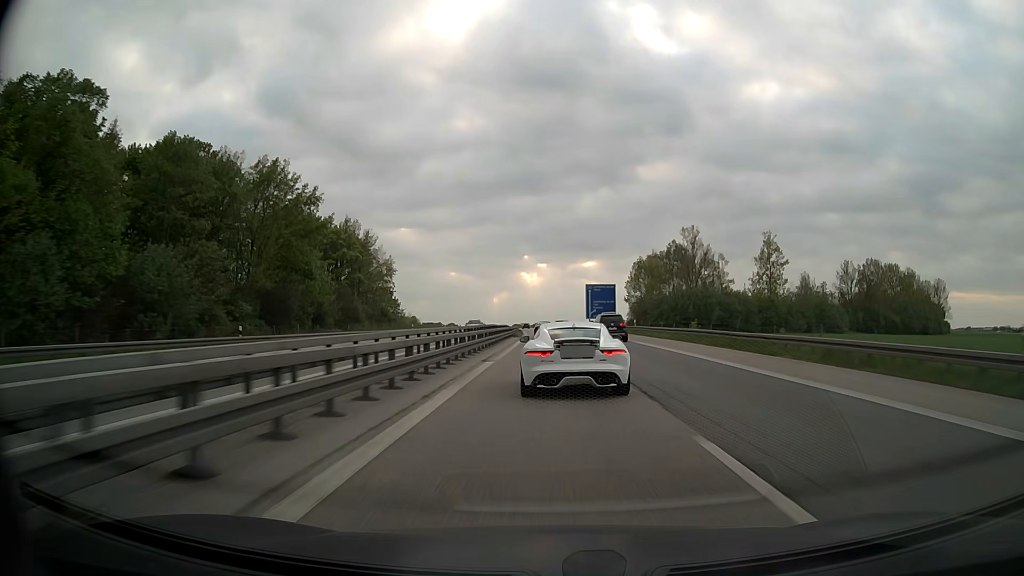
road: motorway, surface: asphalt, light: Day
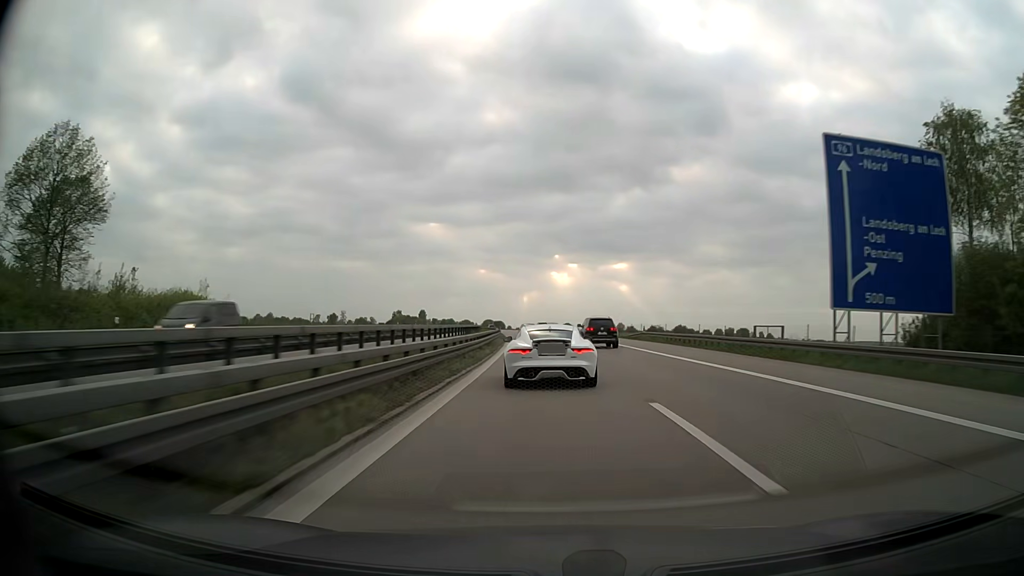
(-1.4, +104.6) m; -2°
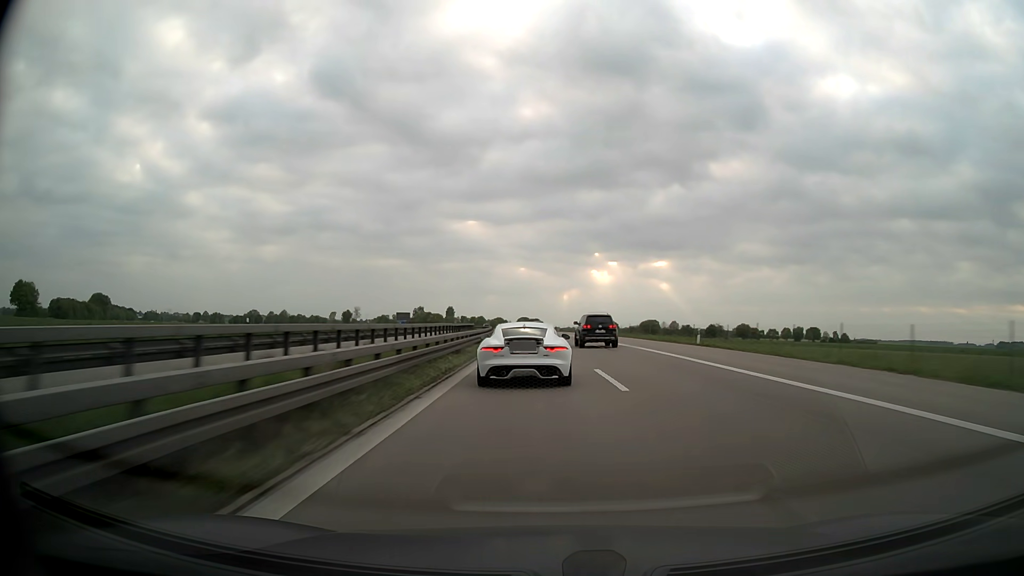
(-1.7, +64.5) m; -3°
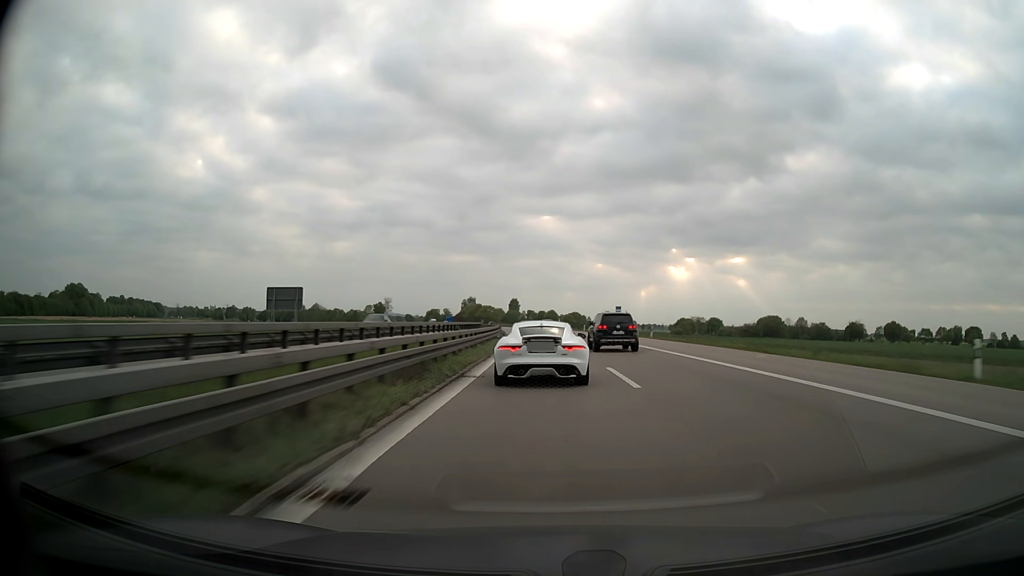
(-6.7, +106.7) m; -7°
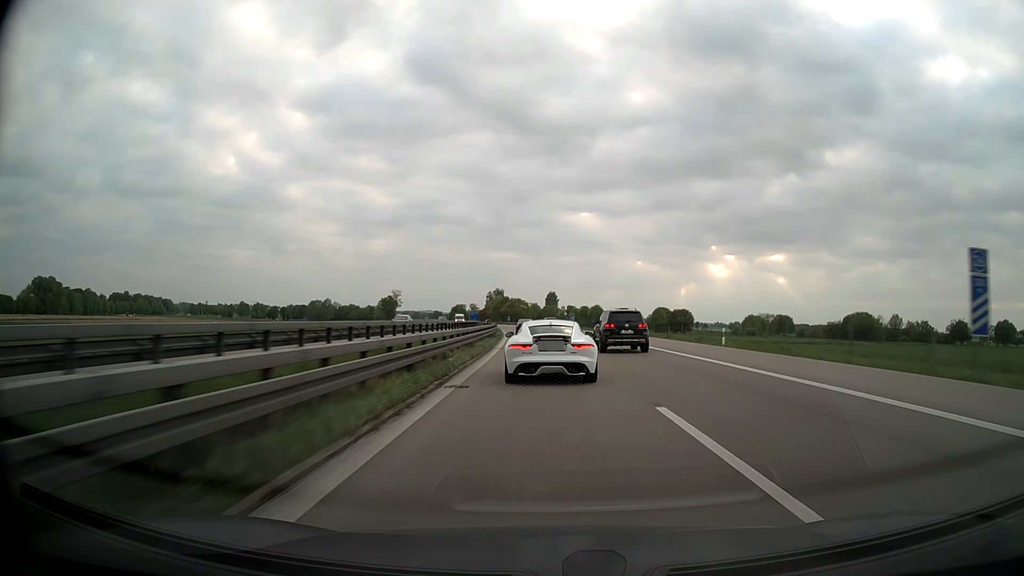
(-1.7, +63.0) m; -3°
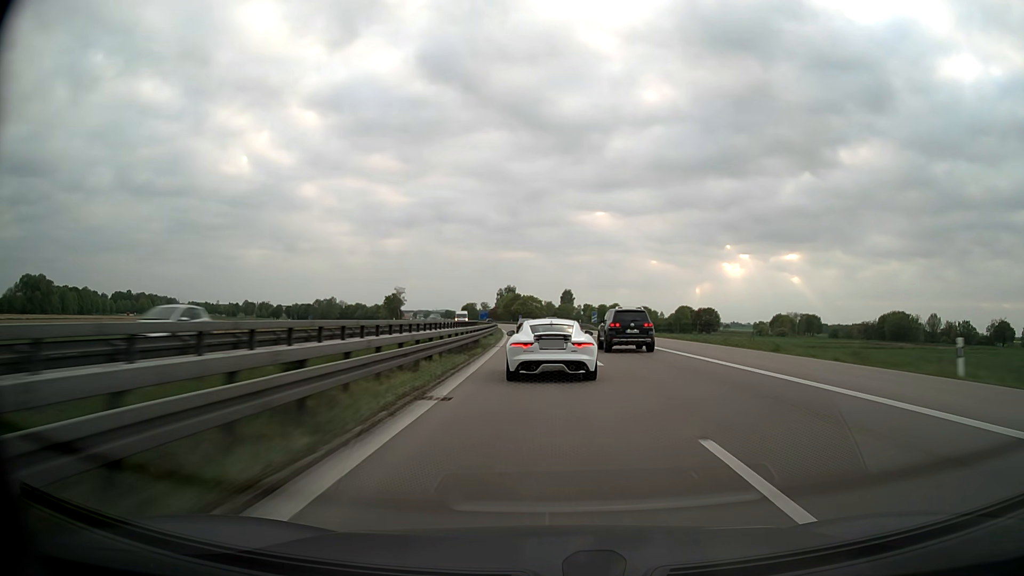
(-0.2, +20.7) m; -1°
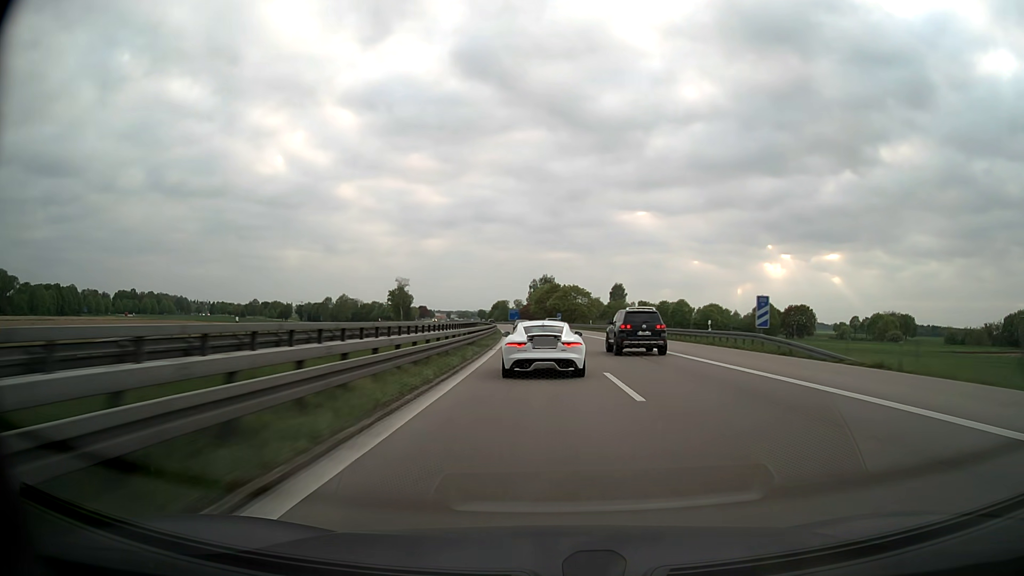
(-1.9, +62.0) m; -3°
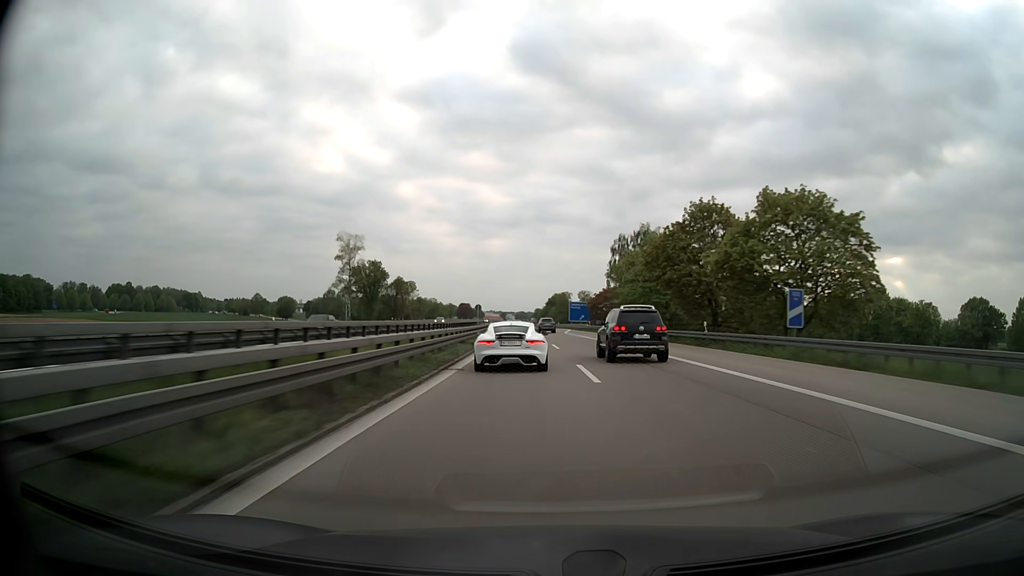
(-5.3, +104.4) m; -6°
(0, +10) (0, +20) (0, +30) (0, +40) (0, +50) (0, +60) (0, +70) (0, +80) (0, +90) (0, +100) m
